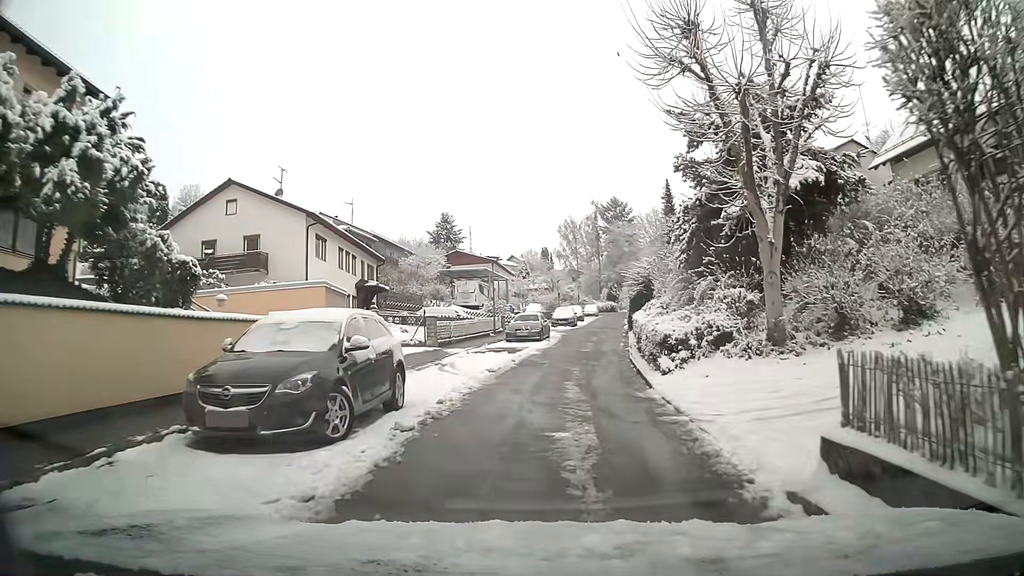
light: Day
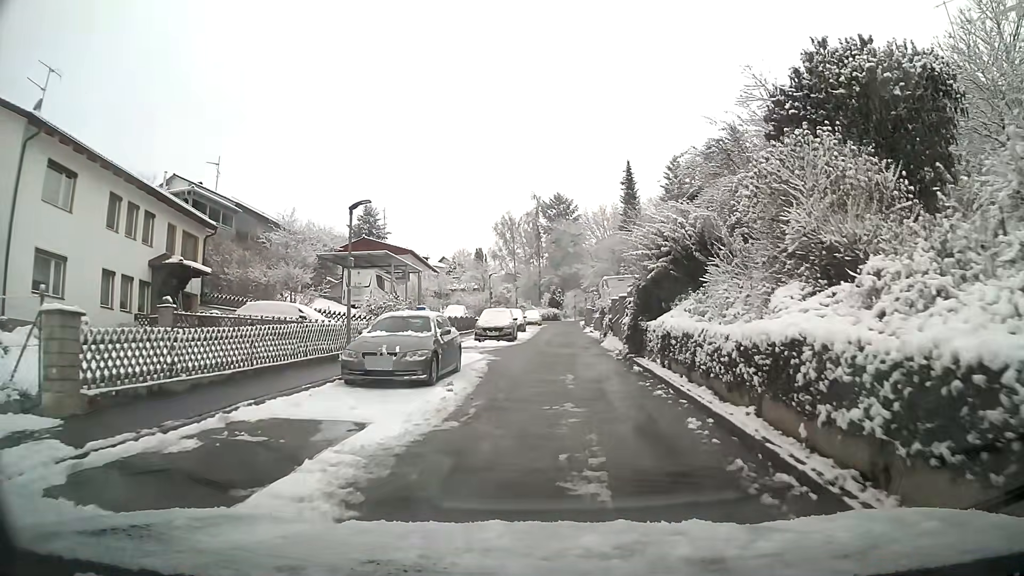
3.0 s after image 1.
(+0.8, +20.2) m; +6°
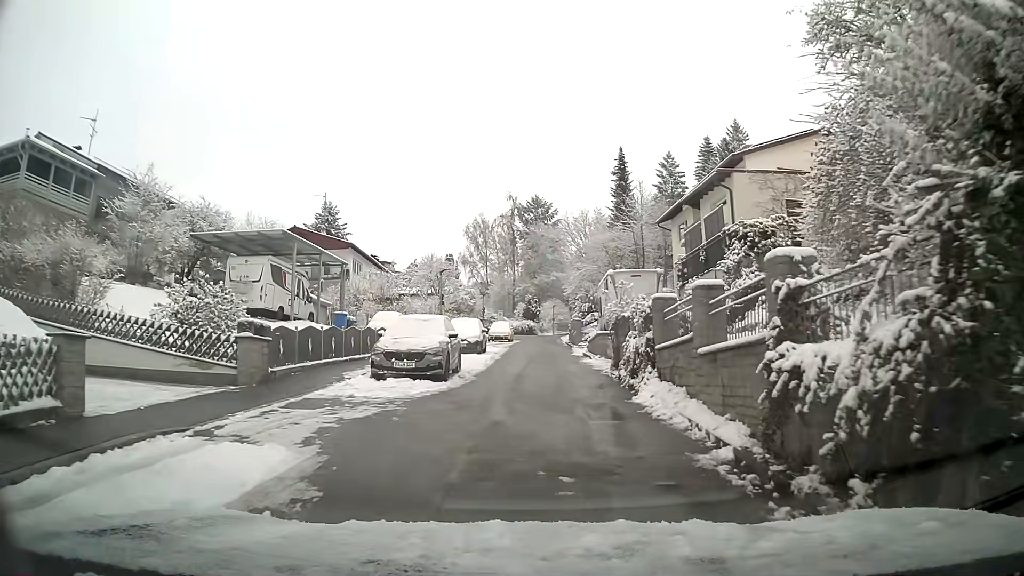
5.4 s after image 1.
(+0.3, +15.1) m; +1°
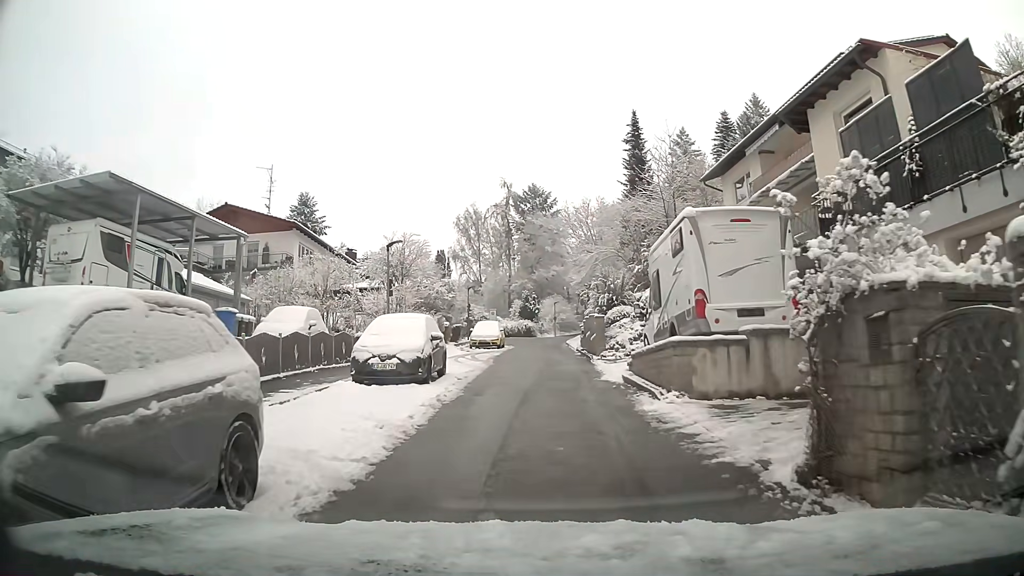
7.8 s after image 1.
(+0.1, +13.7) m; +1°
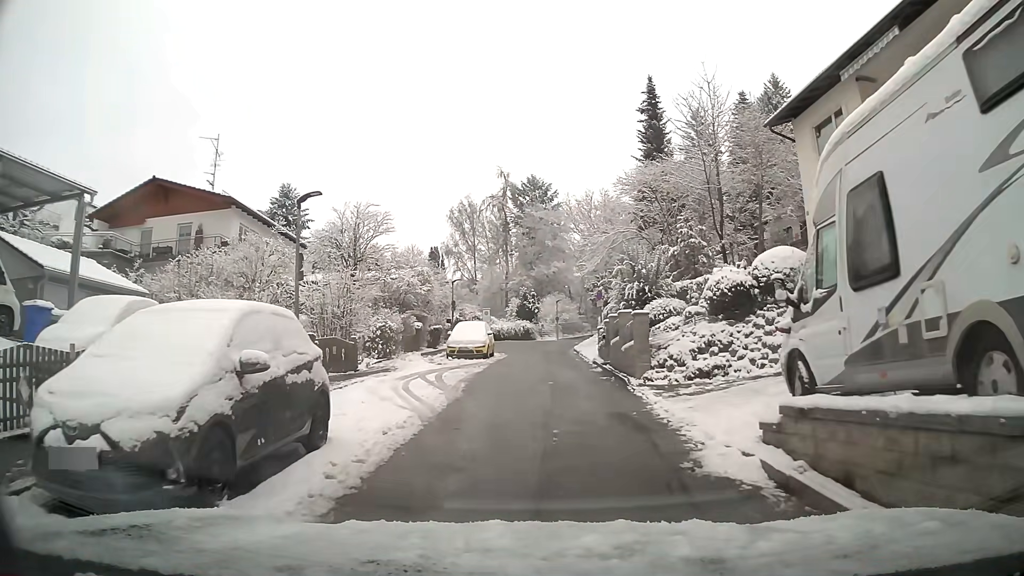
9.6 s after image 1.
(0.0, +10.0) m; 0°
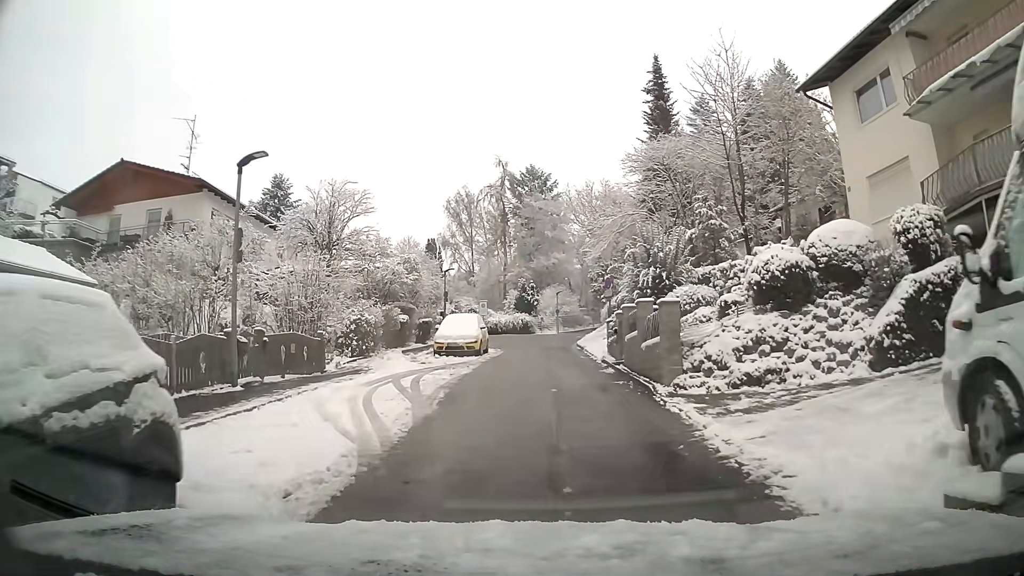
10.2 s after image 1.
(0.0, +3.4) m; 0°
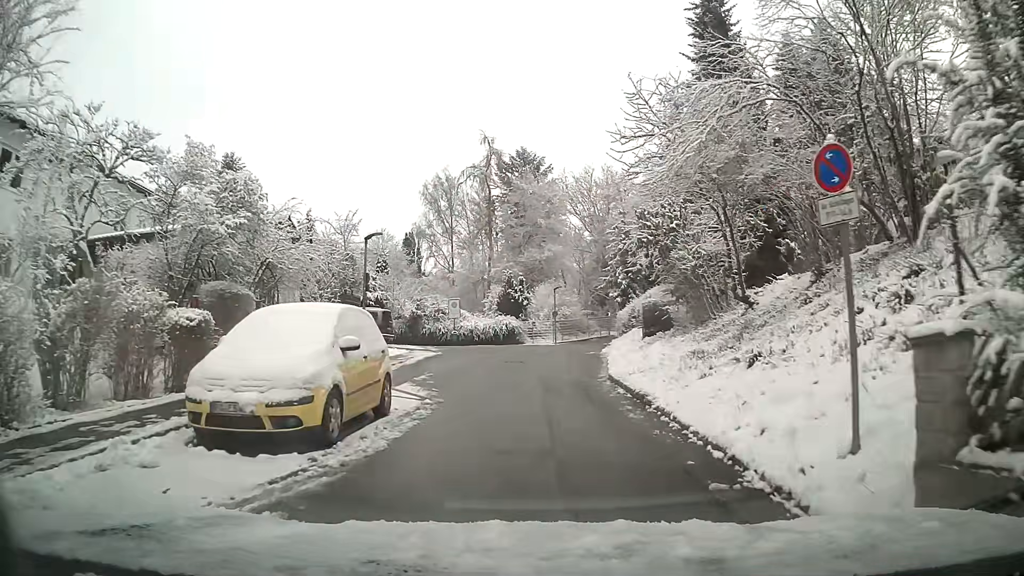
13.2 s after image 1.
(+0.1, +18.0) m; +1°
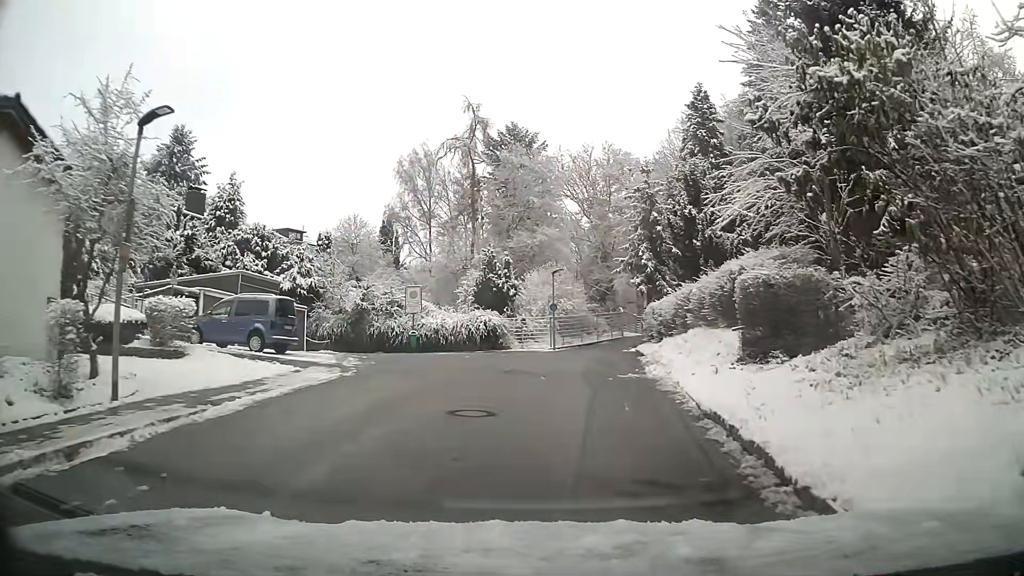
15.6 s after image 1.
(+0.1, +14.3) m; +1°
